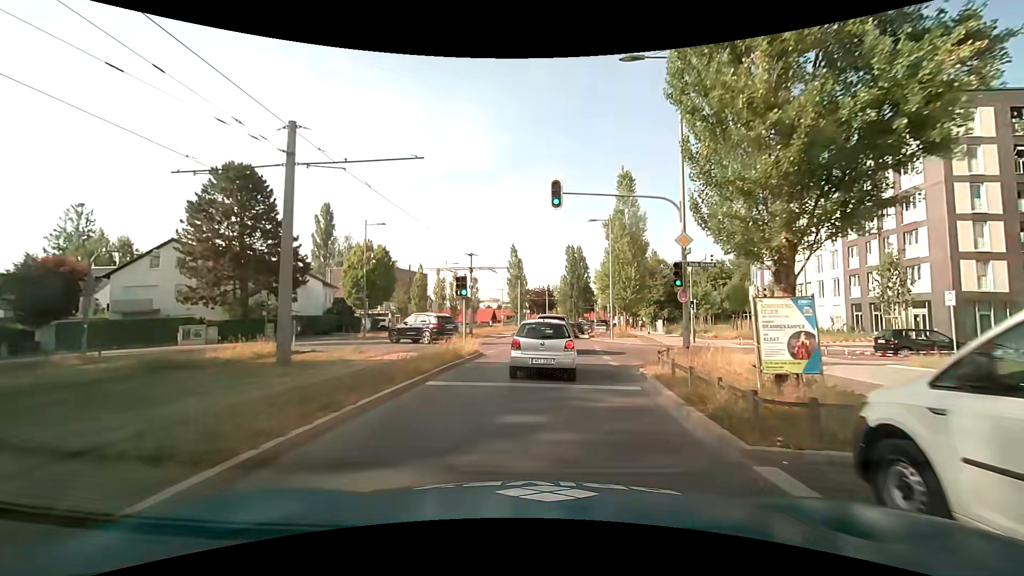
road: secondary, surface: asphalt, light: Day
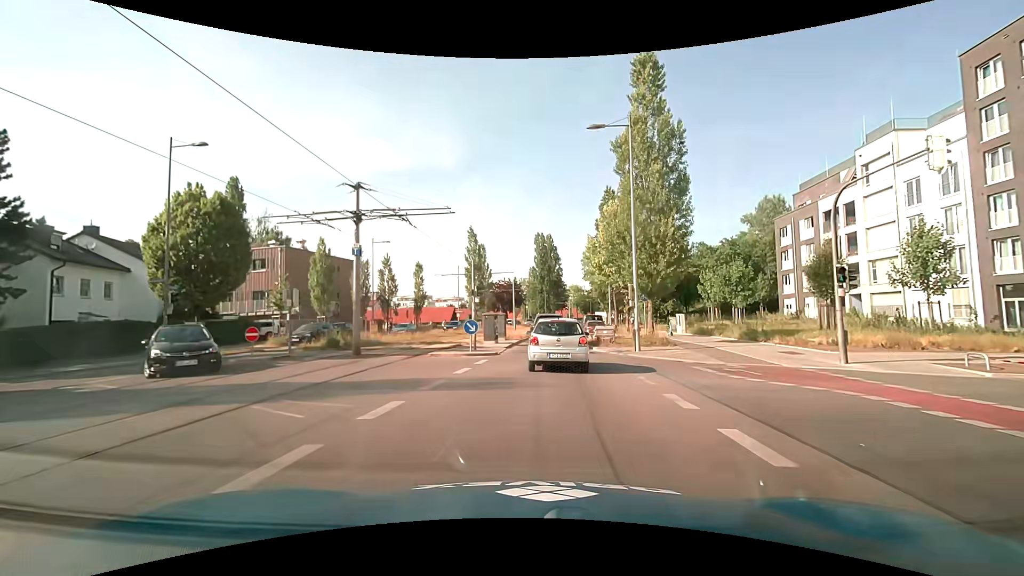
(+0.7, +21.1) m; +4°
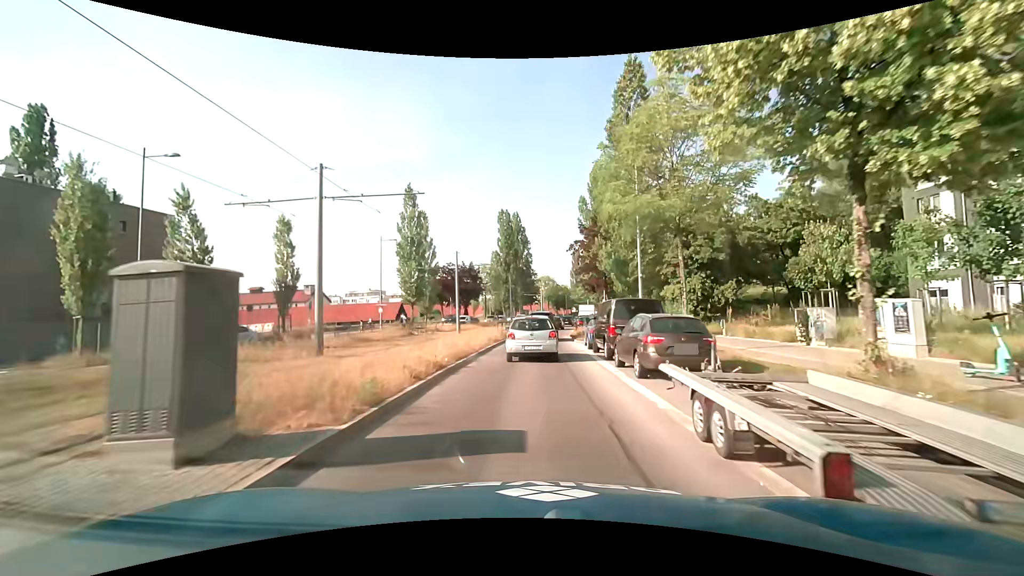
(+0.9, +28.3) m; +3°
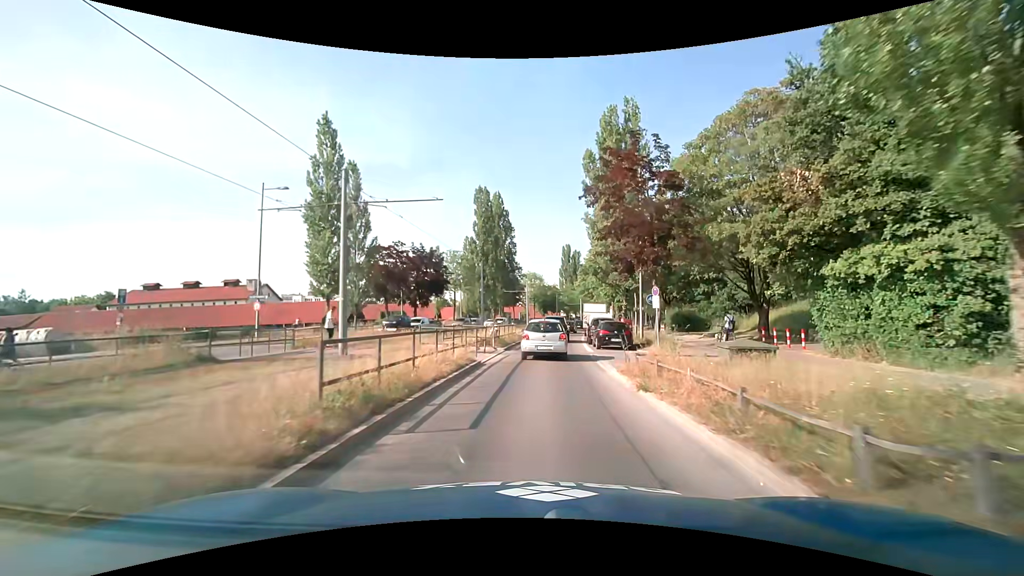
(+0.5, +23.7) m; +2°
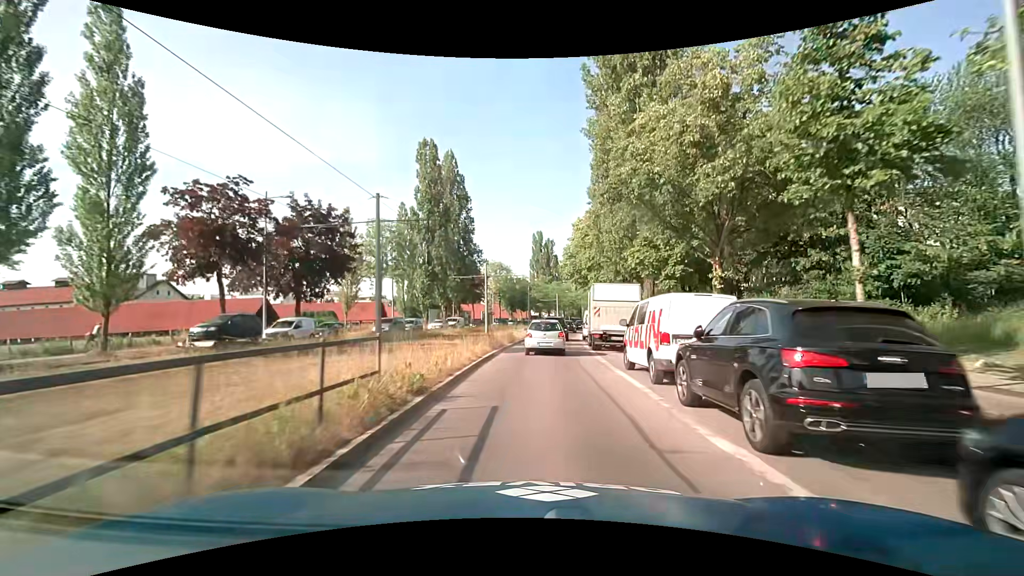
(+0.8, +25.4) m; +4°
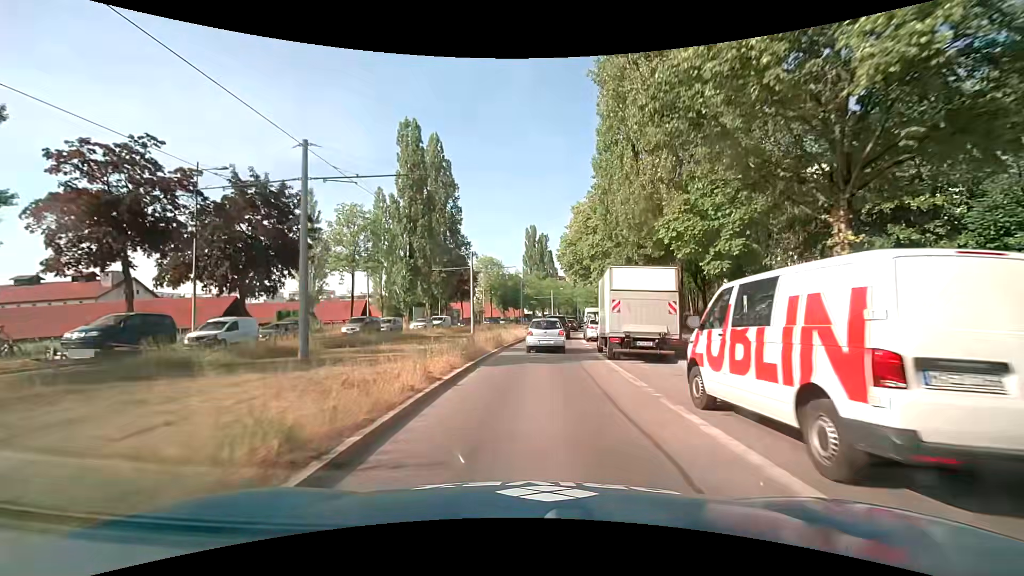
(0.0, +6.7) m; +1°
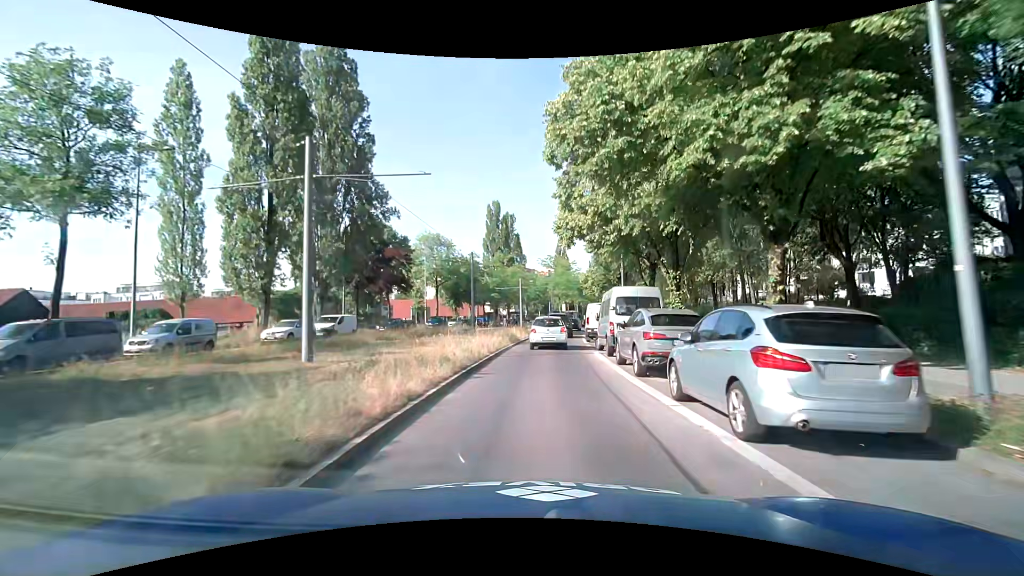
(+0.6, +27.1) m; +3°
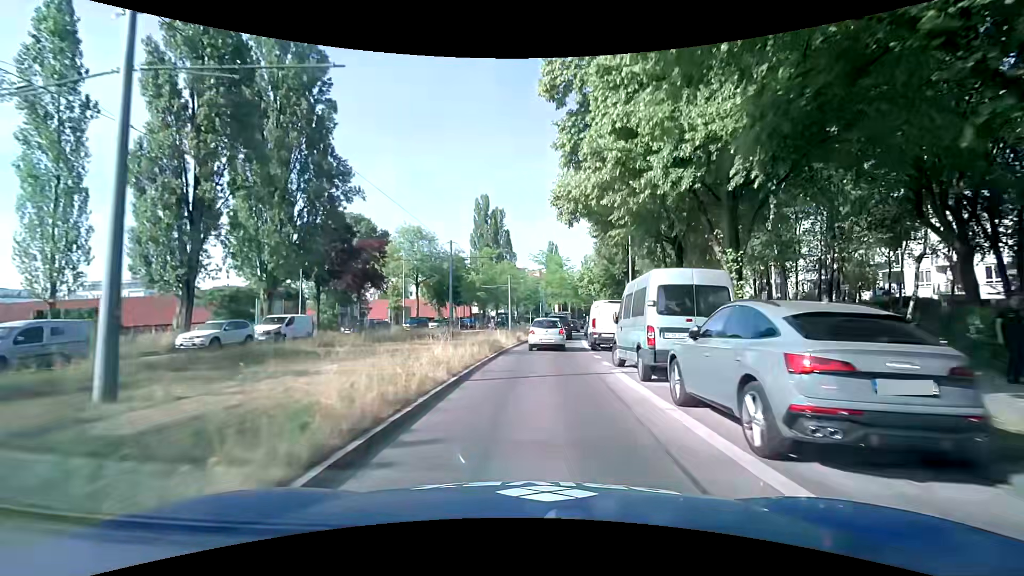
(+0.1, +6.8) m; 0°
(0, +10) (+1, +20) (+2, +30) (+3, +40) (+4, +50) (+6, +60) (+8, +69) (+10, +79) (+12, +89) (+15, +99) m
